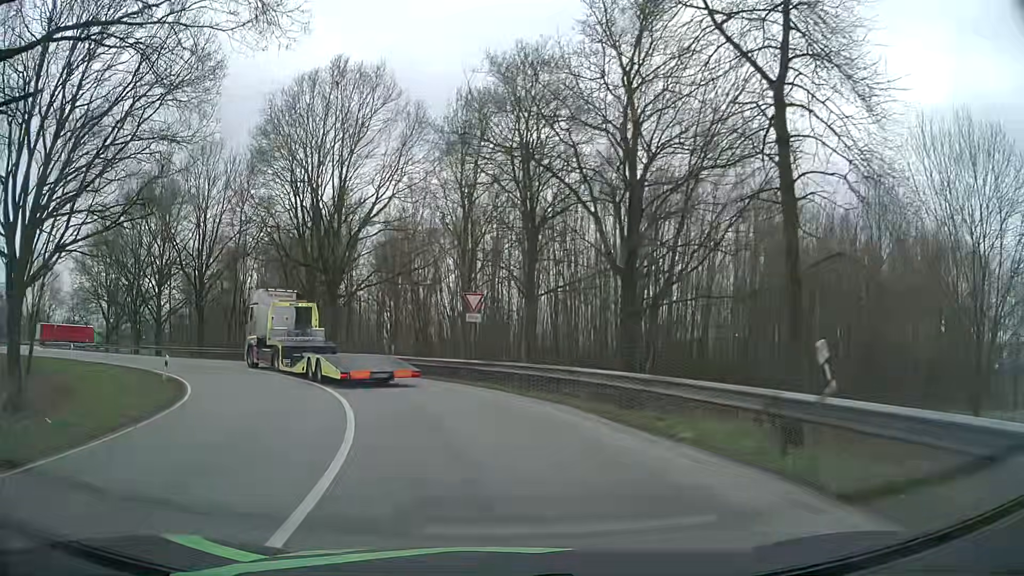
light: Day
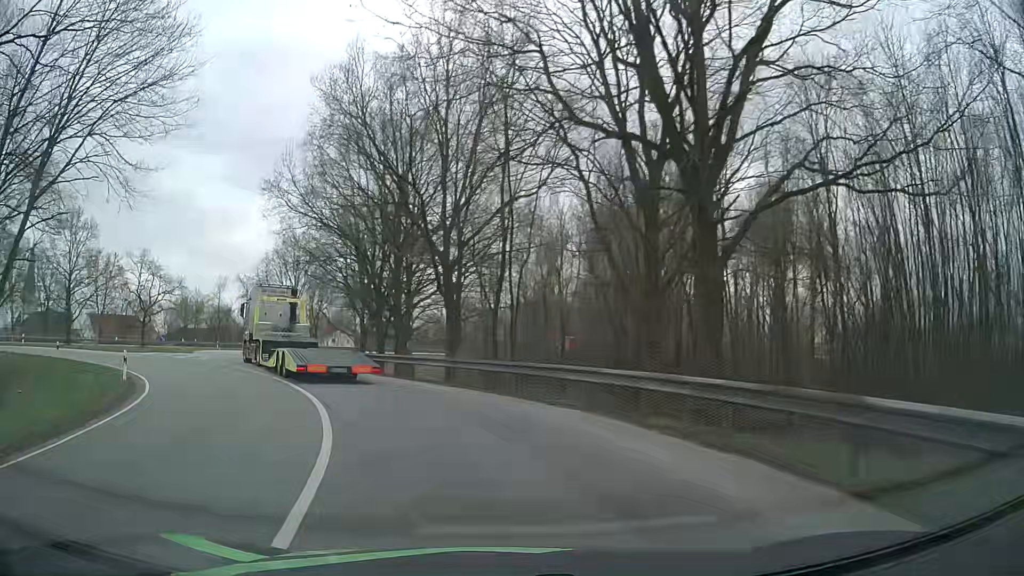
(-6.6, +26.4) m; -30°
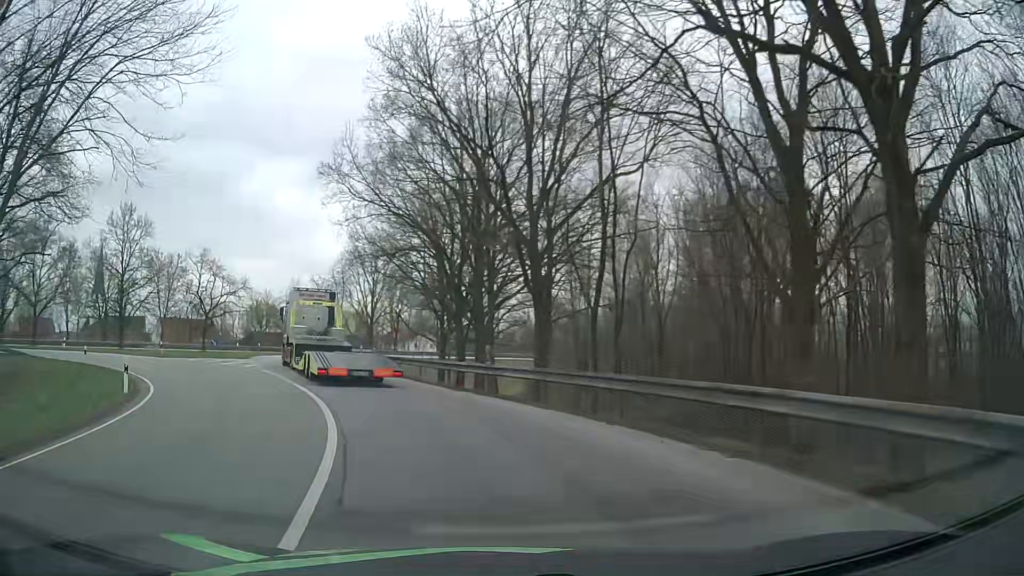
(-0.3, +5.4) m; -7°
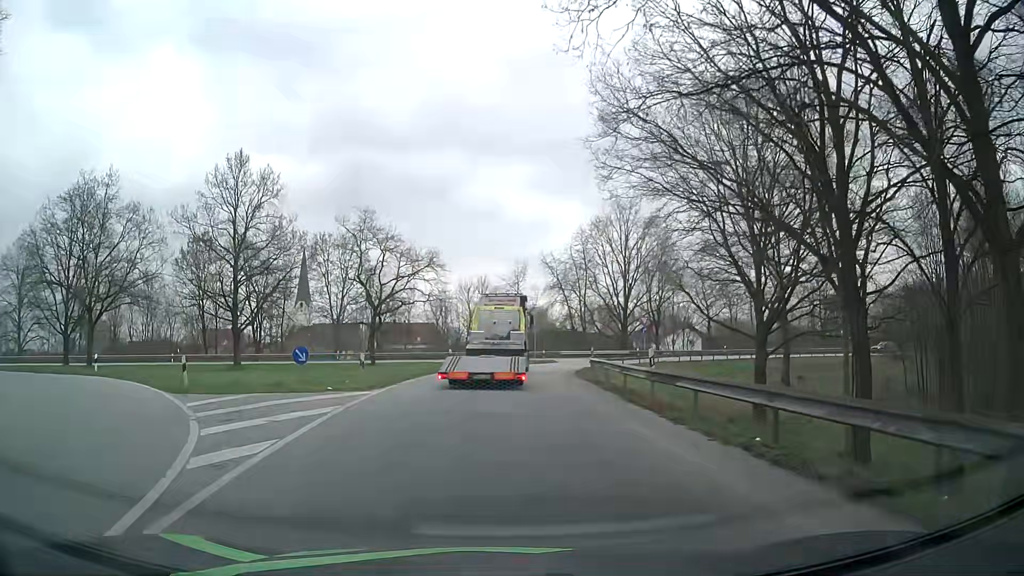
(-6.1, +25.2) m; -20°
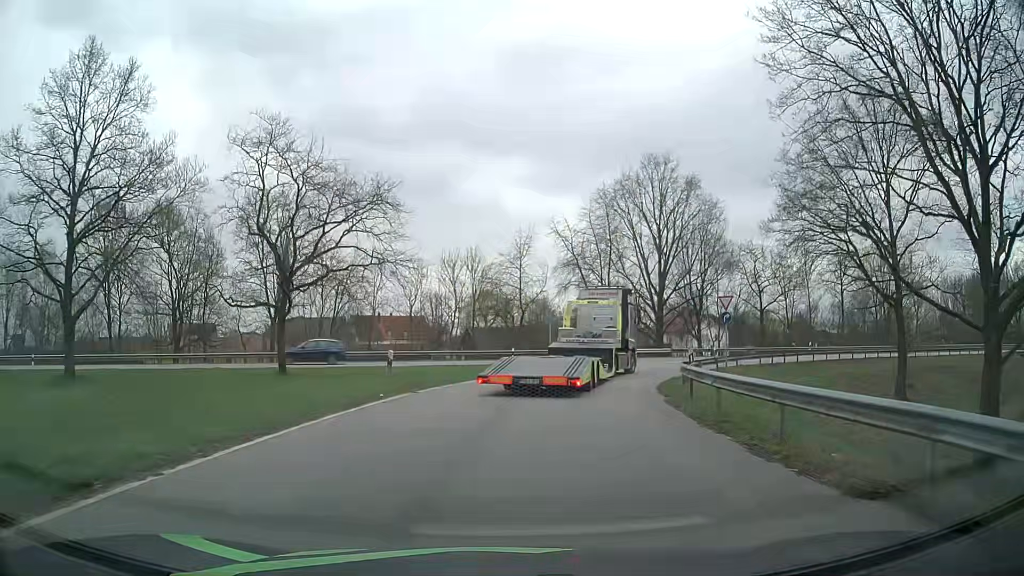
(-0.5, +19.9) m; -1°
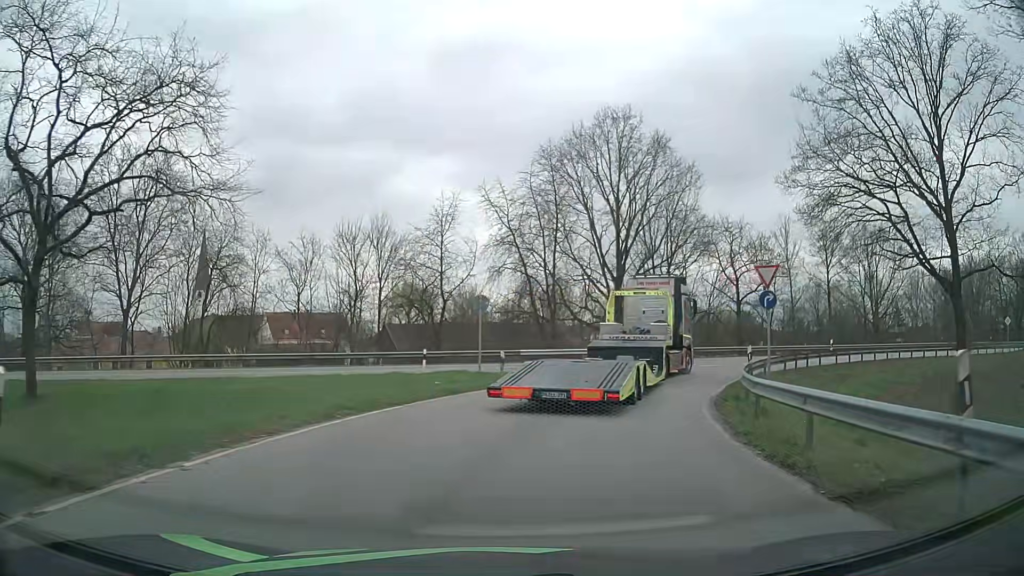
(+0.7, +13.0) m; +6°
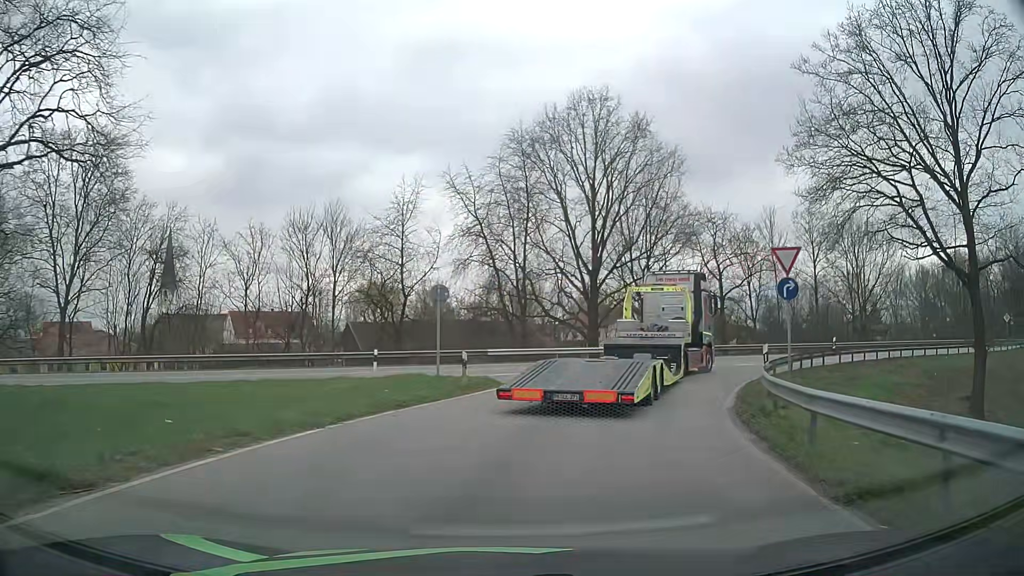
(+0.1, +3.8) m; +3°
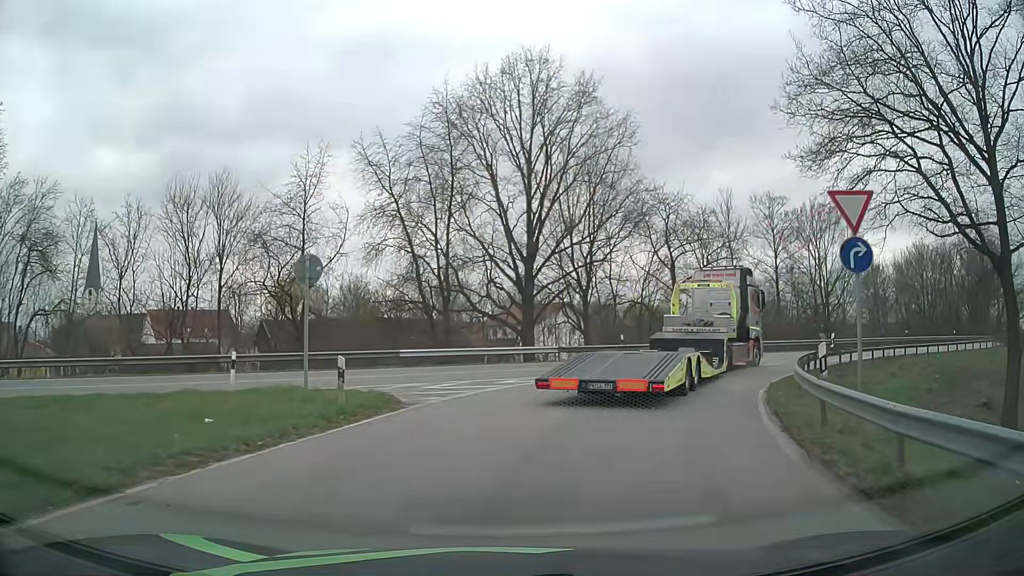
(+0.3, +6.7) m; +6°
(+1, +10) (+4, +19) (+9, +28) (+17, +34) (+25, +40) (+34, +45) (+42, +50) (+51, +55) (+60, +60) (+69, +65) m
